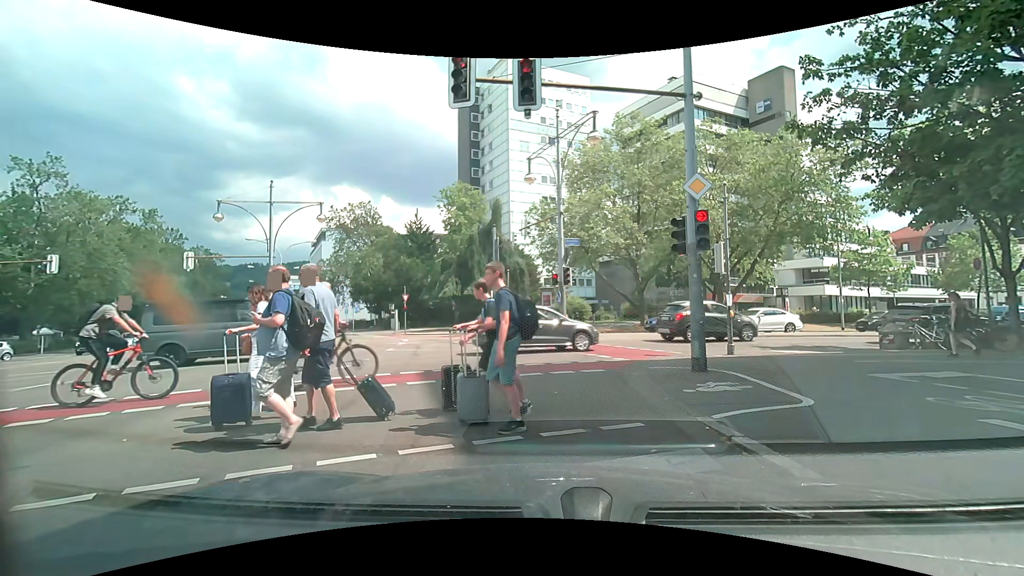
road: secondary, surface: asphalt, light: Day
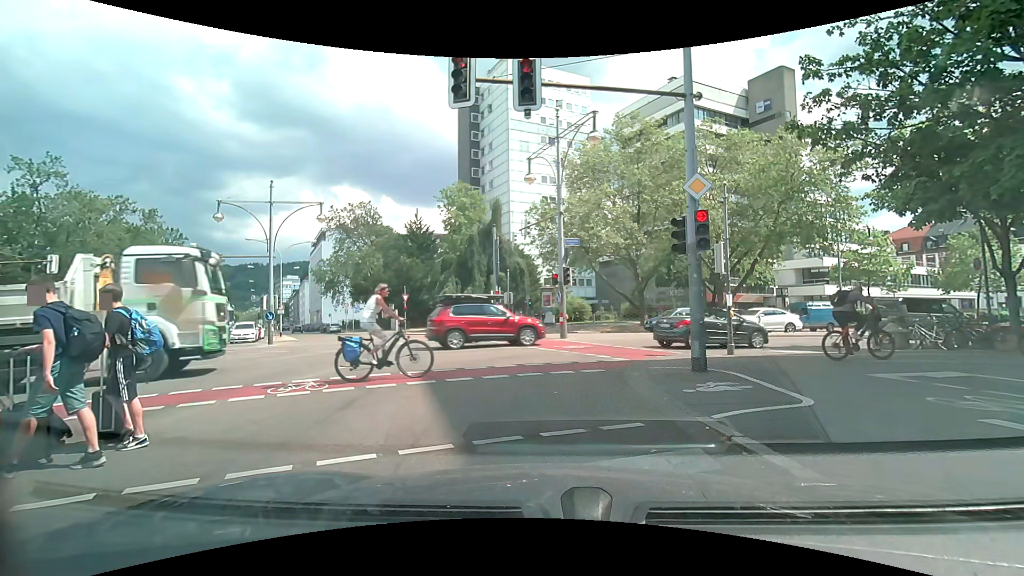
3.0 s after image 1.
(0.0, 0.0) m; 0°
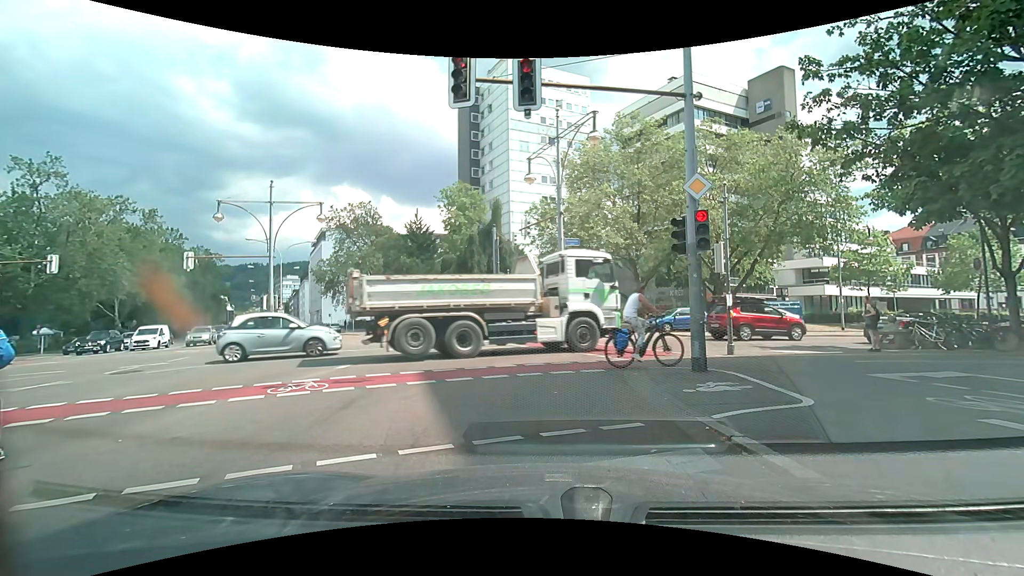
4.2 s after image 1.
(0.0, 0.0) m; 0°
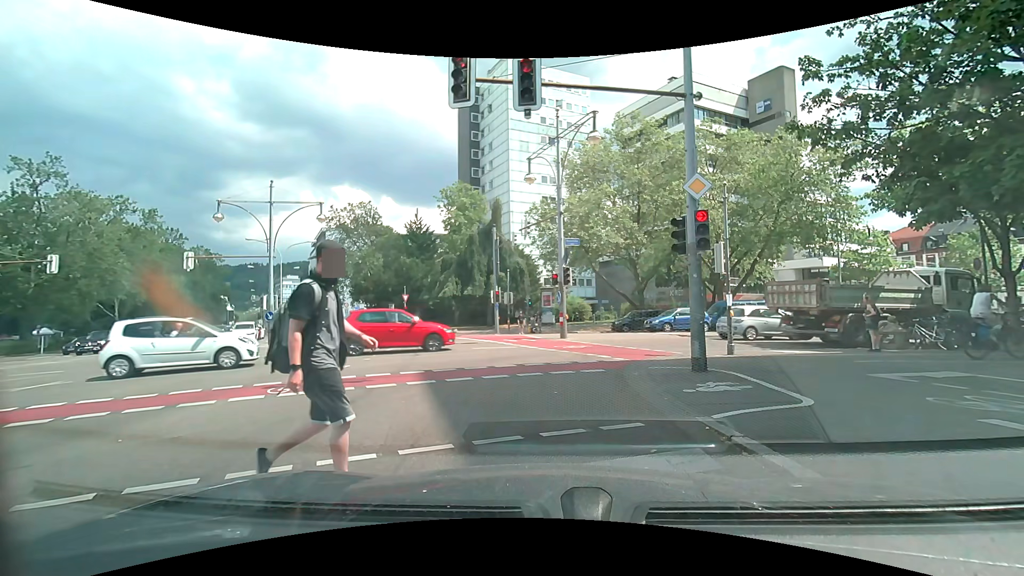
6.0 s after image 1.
(0.0, 0.0) m; 0°
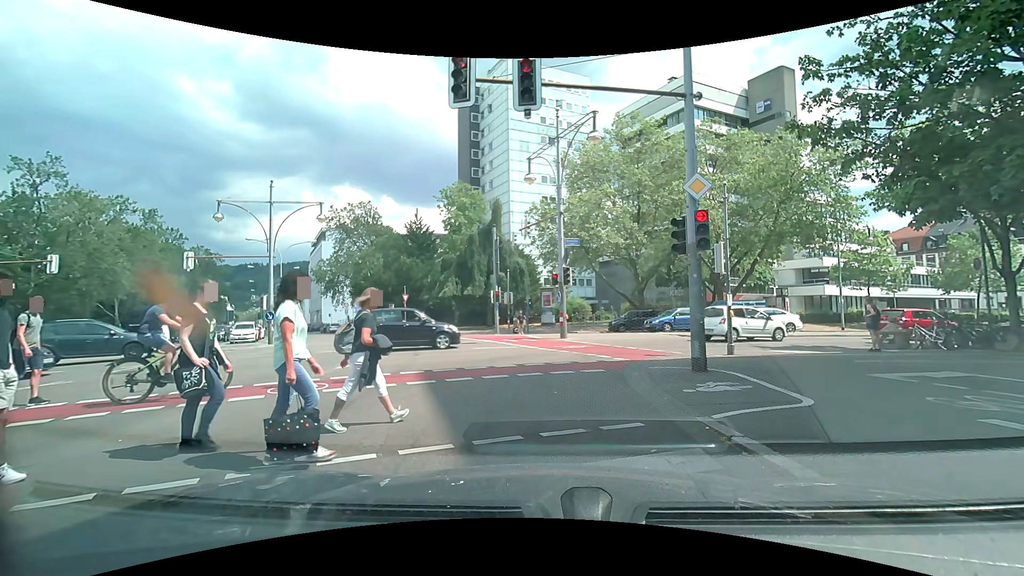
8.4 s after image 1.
(0.0, 0.0) m; 0°
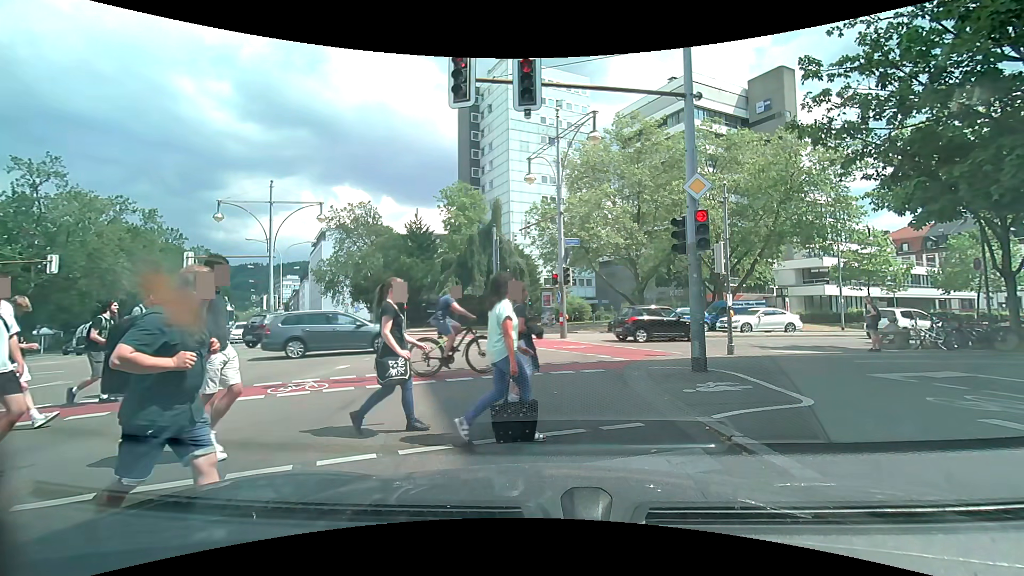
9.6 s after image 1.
(0.0, 0.0) m; 0°
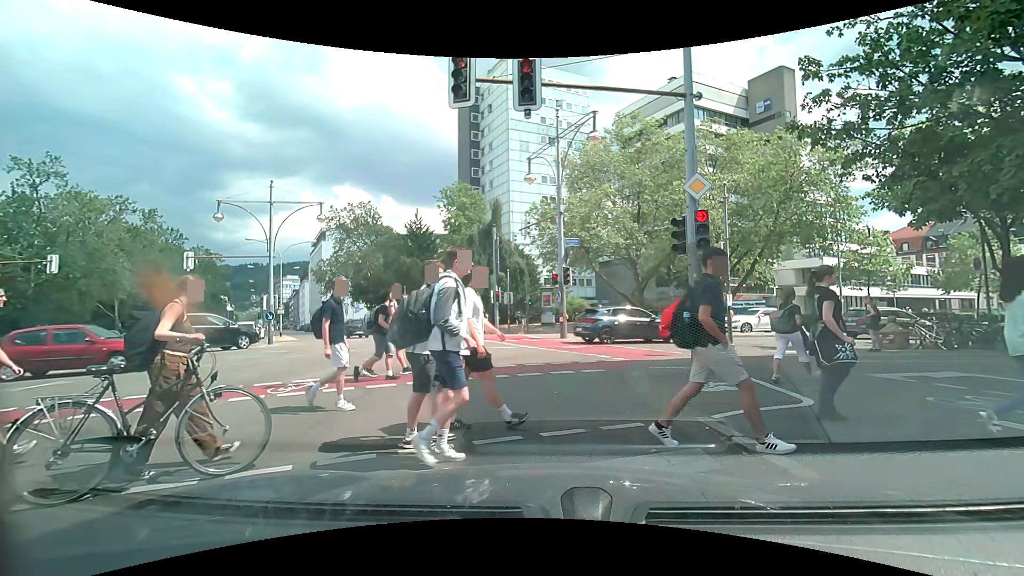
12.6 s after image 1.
(0.0, 0.0) m; 0°
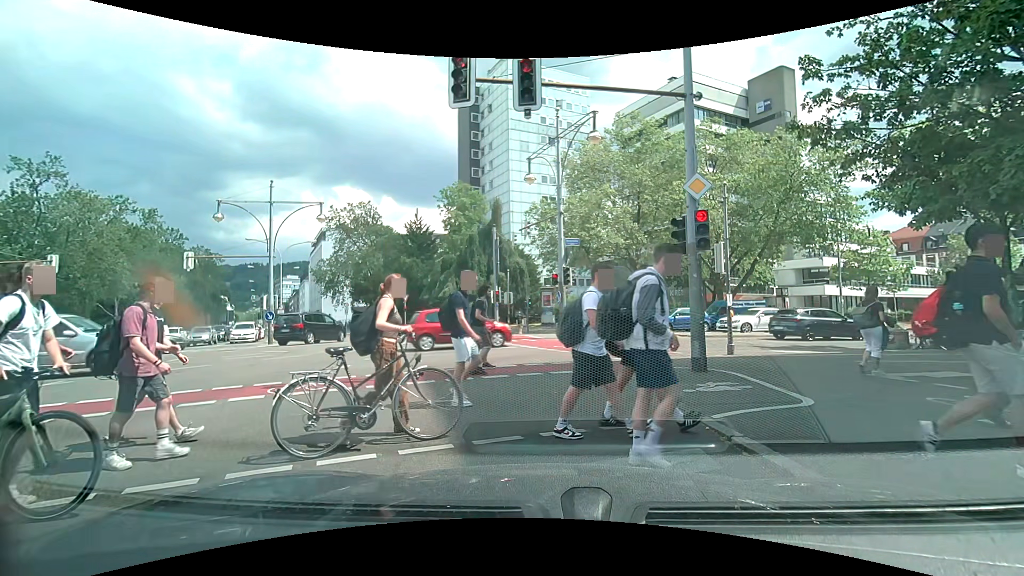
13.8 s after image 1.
(0.0, 0.0) m; 0°
(-1, +10) (+3, +19) (+12, +24) (+21, +27) (+30, +31) (+39, +35) (+49, +38) (+58, +42) (+67, +46) (+77, +49) m
